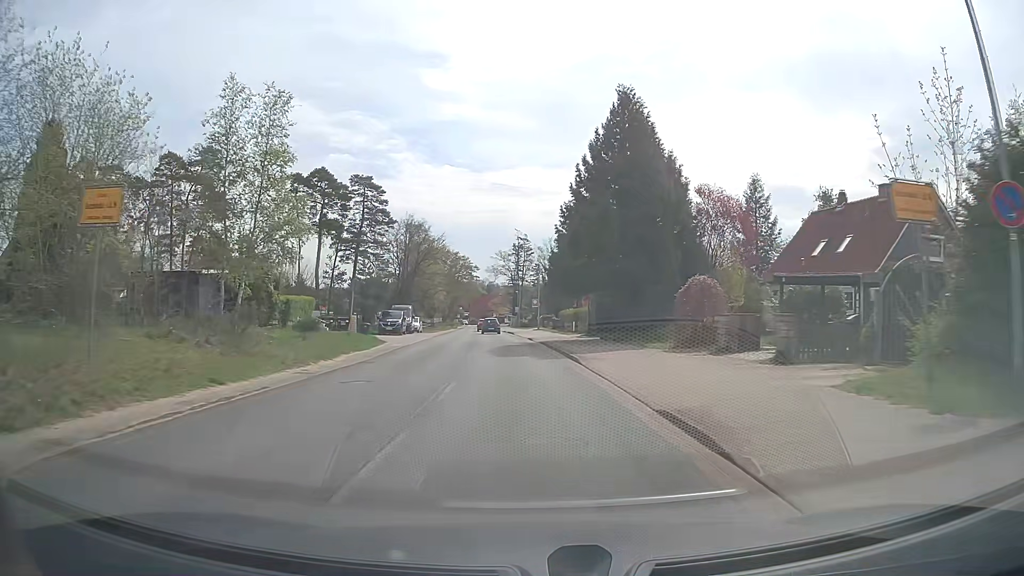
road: tertiary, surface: asphalt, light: Day
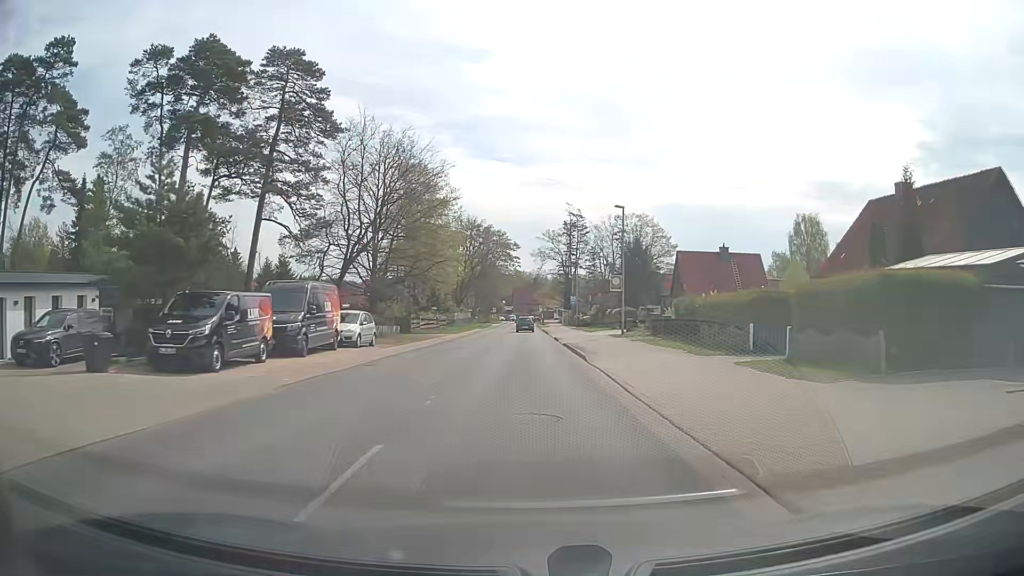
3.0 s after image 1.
(-1.5, +38.2) m; -4°
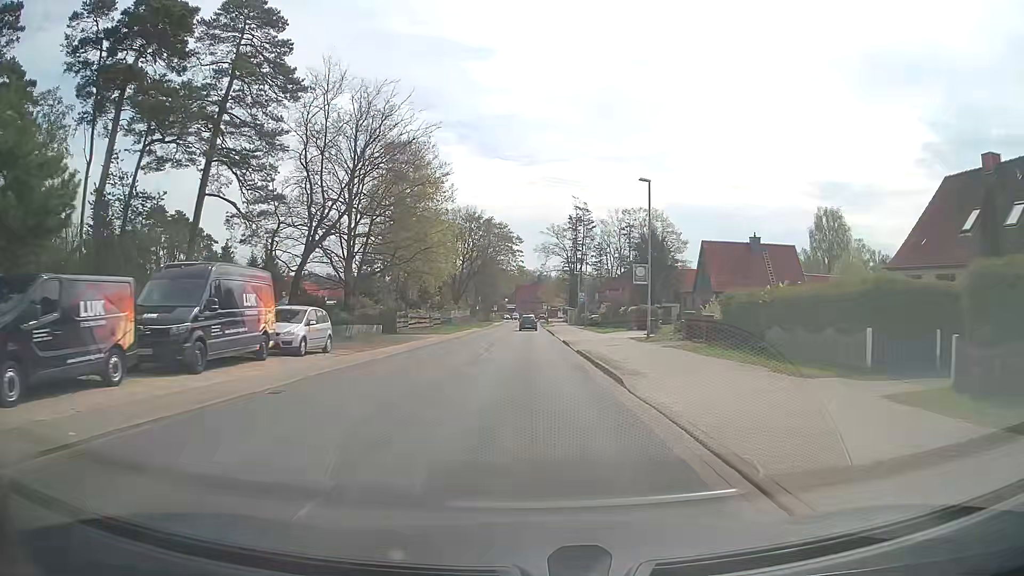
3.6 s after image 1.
(0.0, +7.7) m; 0°
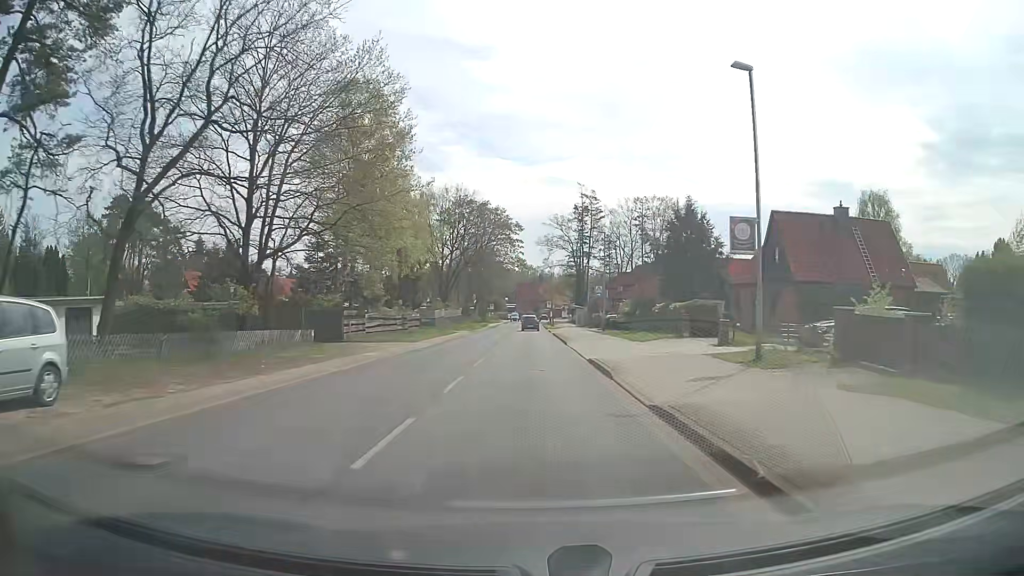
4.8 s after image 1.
(0.0, +15.4) m; 0°
(0, +10) (0, +20) (0, +30) (0, +40) (0, +50) (0, +60) (0, +70) (0, +80) (0, +90) (0, +100) m
